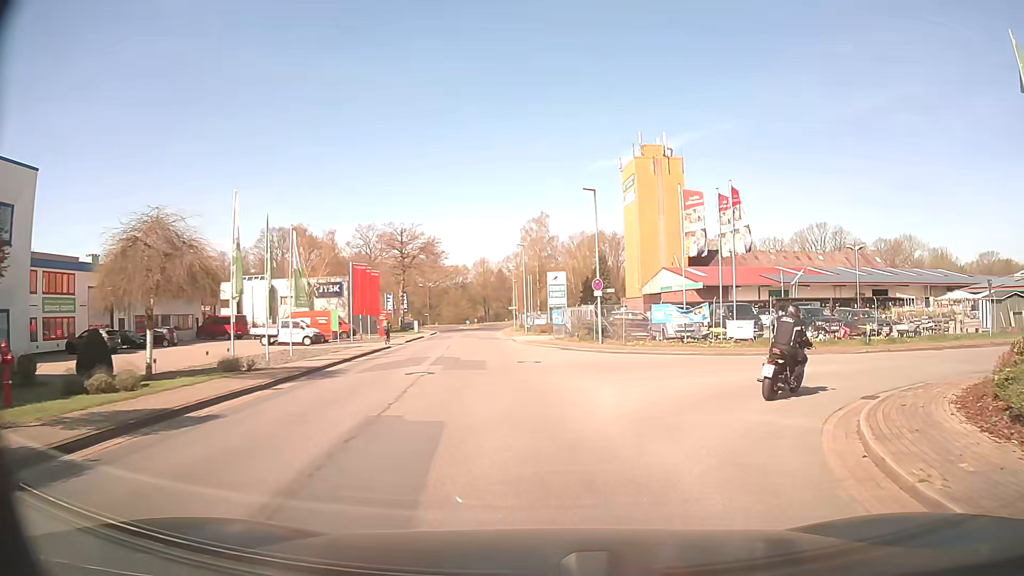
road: residential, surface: asphalt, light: Day
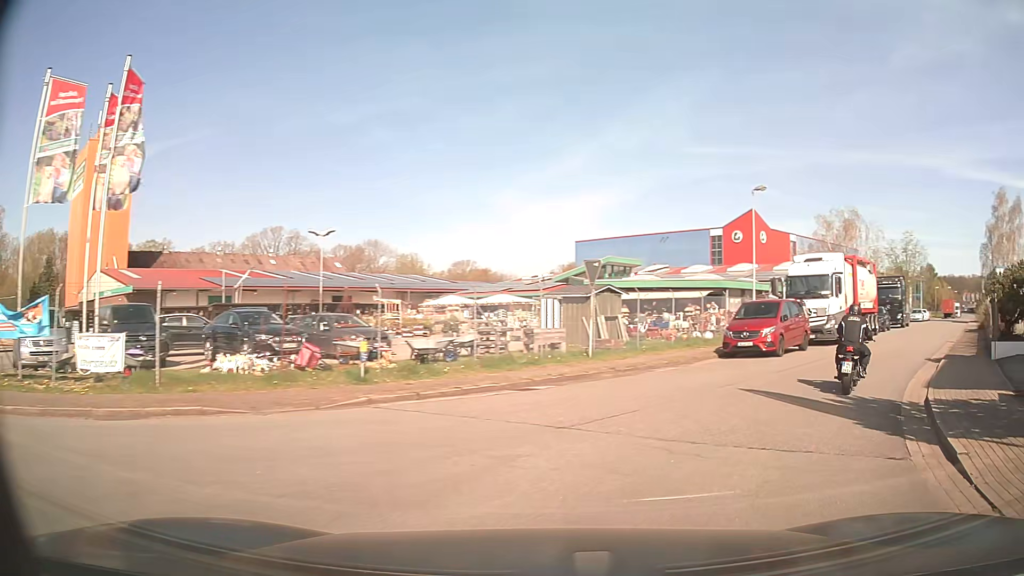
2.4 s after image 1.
(+4.9, +14.3) m; +47°
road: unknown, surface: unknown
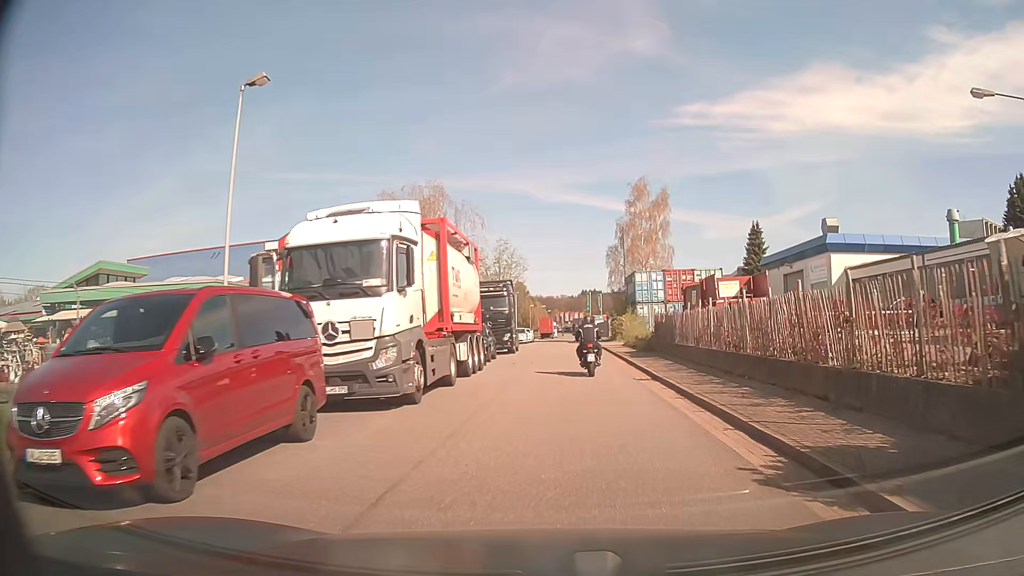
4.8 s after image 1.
(+6.0, +15.6) m; +35°
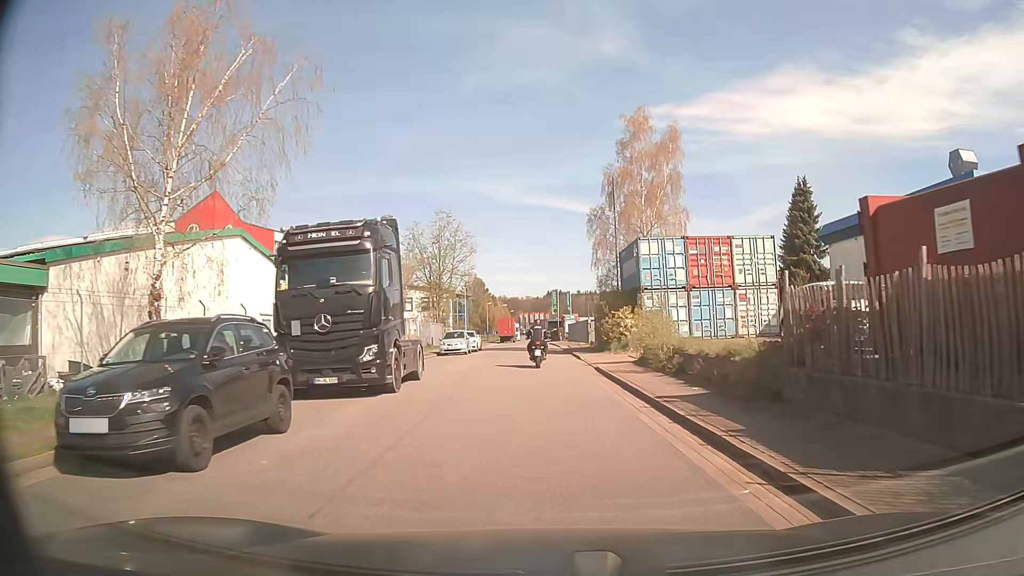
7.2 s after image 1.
(+1.0, +21.5) m; +3°
(0, +10) (0, +20) (0, +30) (-1, +40) (-1, +50) (-1, +60) (-1, +70) (-1, +80) (-1, +90) (-2, +100) m
